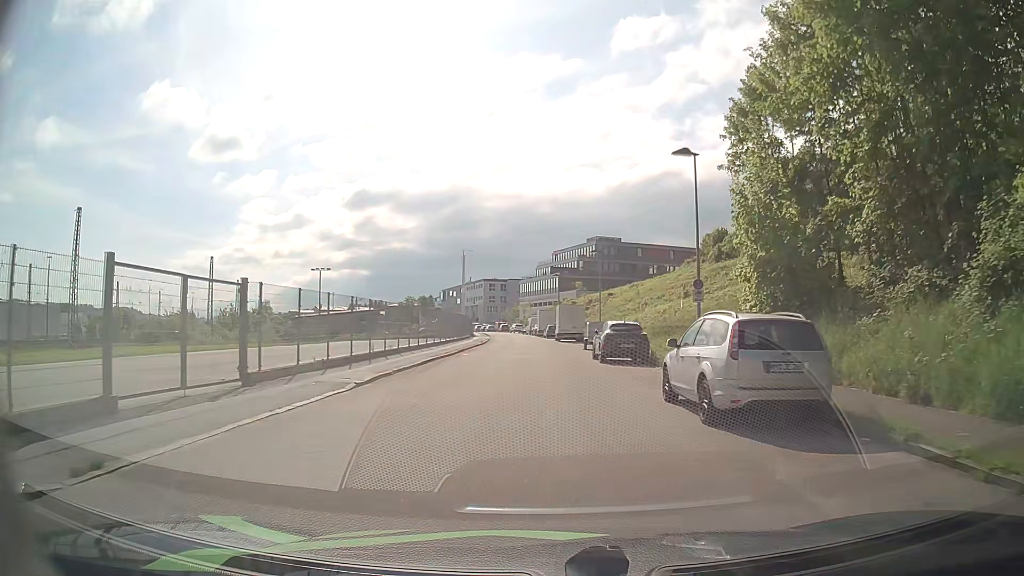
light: Day
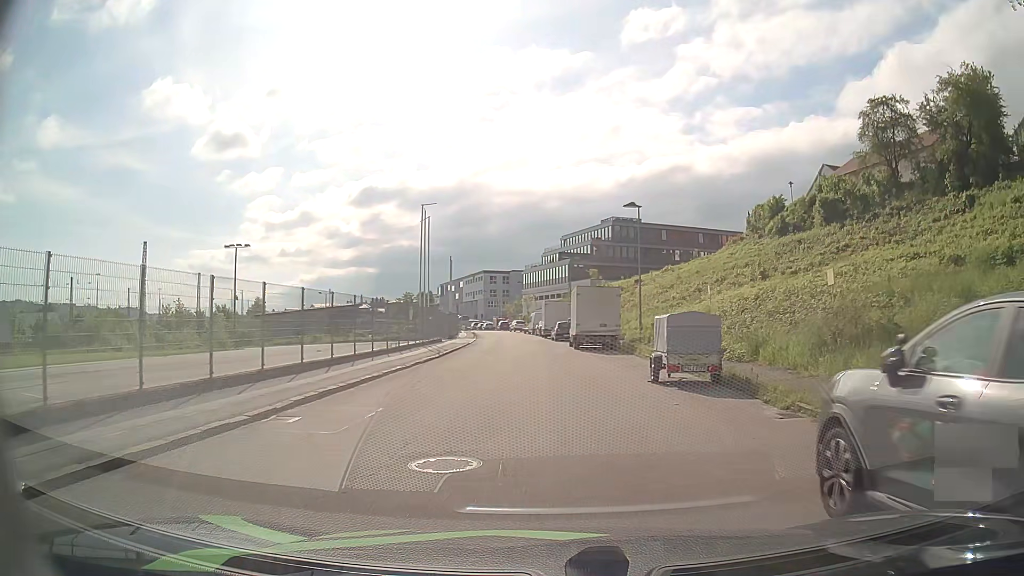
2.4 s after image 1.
(-0.2, +22.7) m; -1°
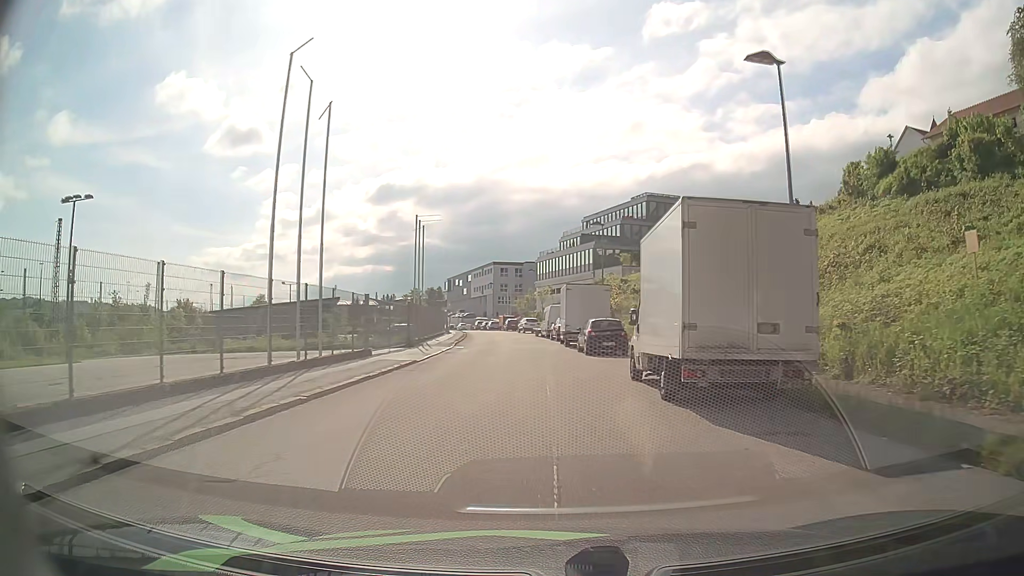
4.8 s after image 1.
(-0.3, +22.7) m; -2°
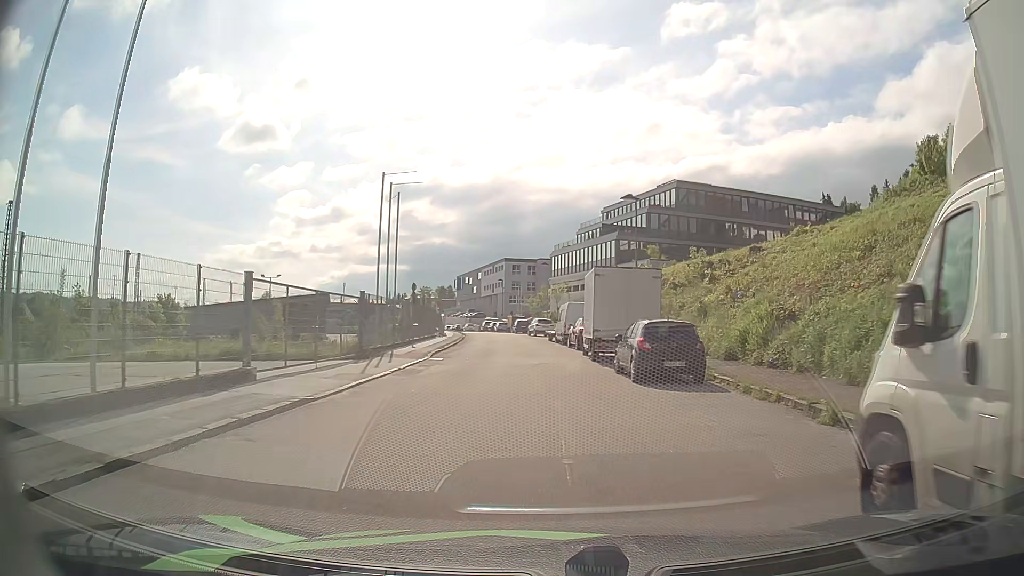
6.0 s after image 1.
(-0.1, +11.3) m; -1°
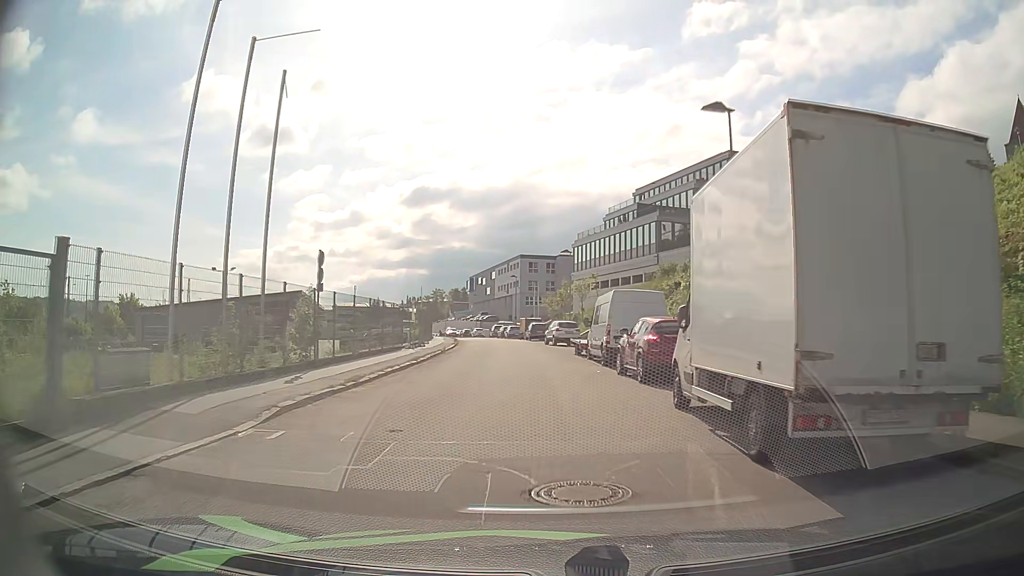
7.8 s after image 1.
(-0.2, +16.8) m; -2°
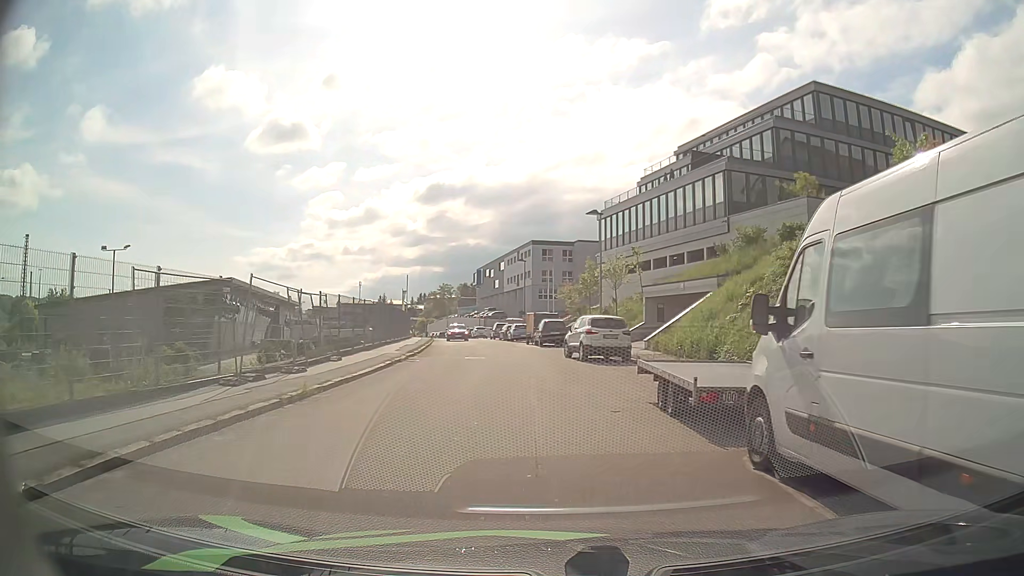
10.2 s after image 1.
(-0.2, +19.9) m; -2°
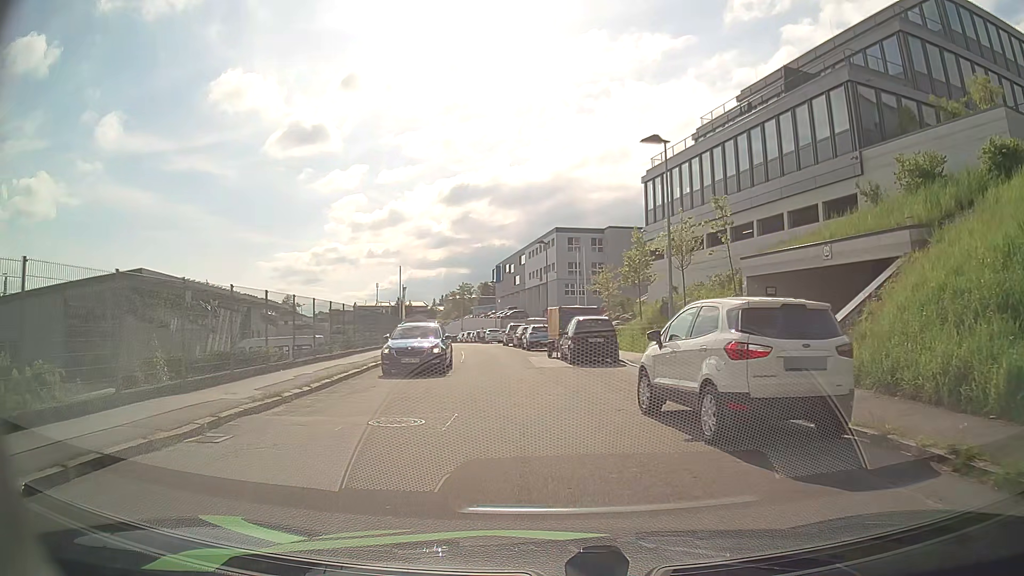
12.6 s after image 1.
(0.0, +16.1) m; -1°
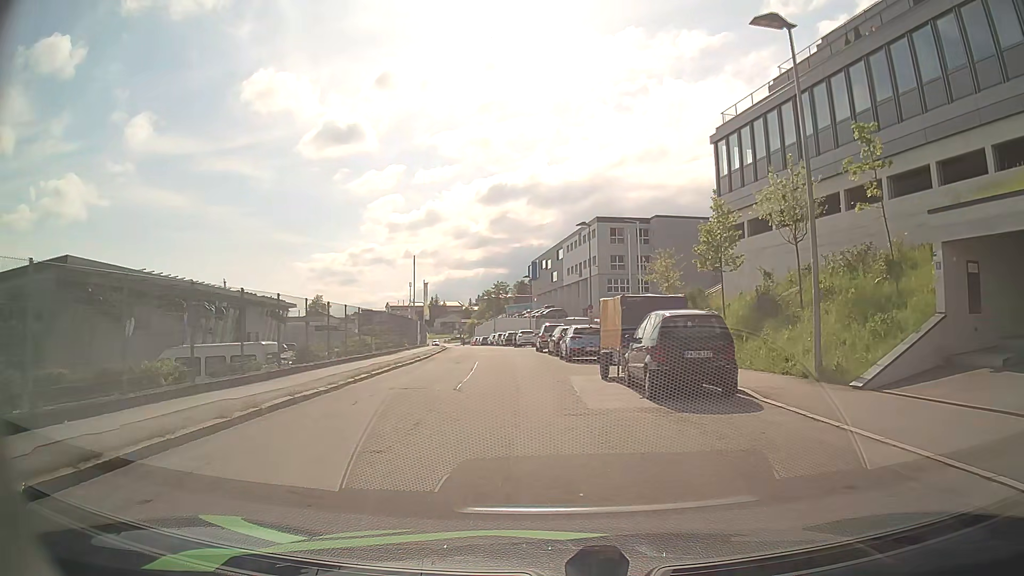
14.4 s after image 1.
(-0.3, +10.4) m; -3°
(0, +10) (-1, +20) (-2, +30) (-2, +40) (-4, +50) (-5, +60) (-6, +70) (-8, +80) (-10, +89) (-11, +99) m
